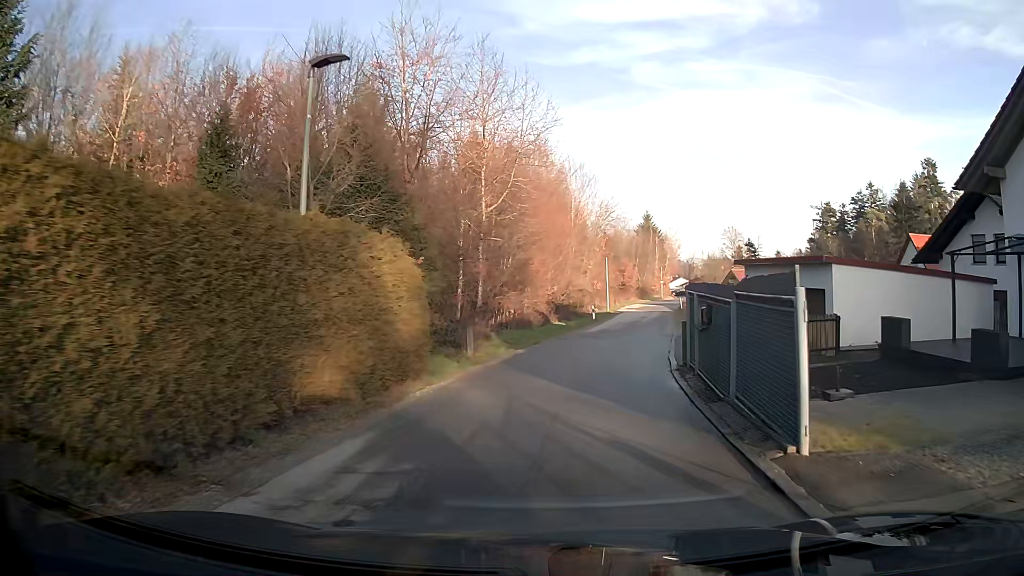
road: residential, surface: asphalt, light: Day
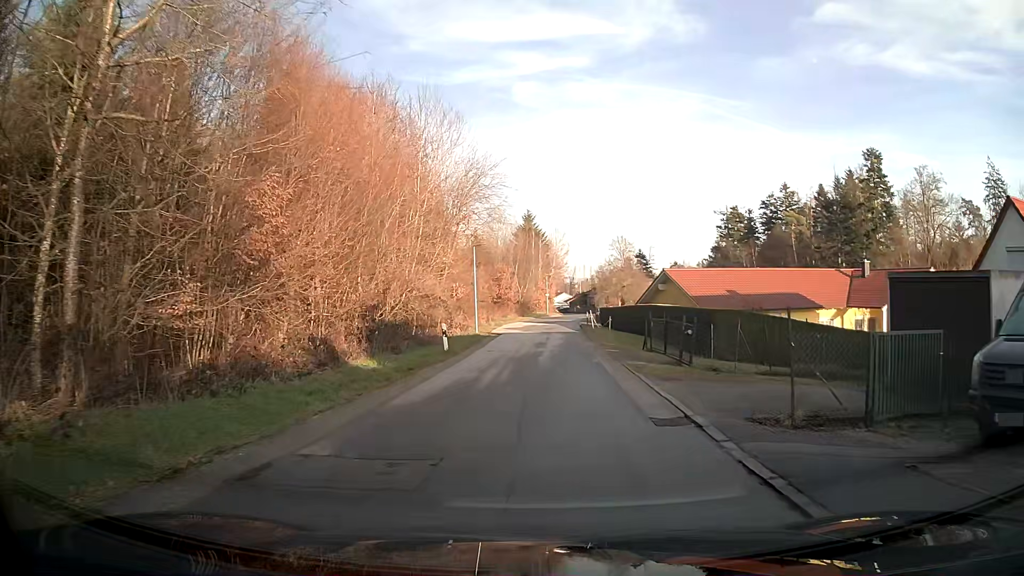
(+2.2, +21.5) m; +10°
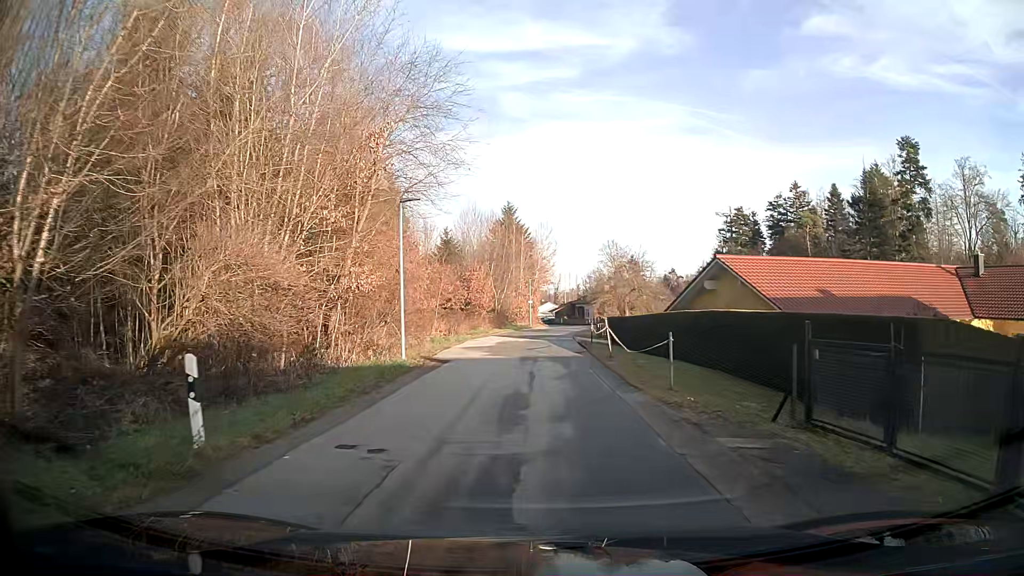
(+0.2, +16.2) m; +1°
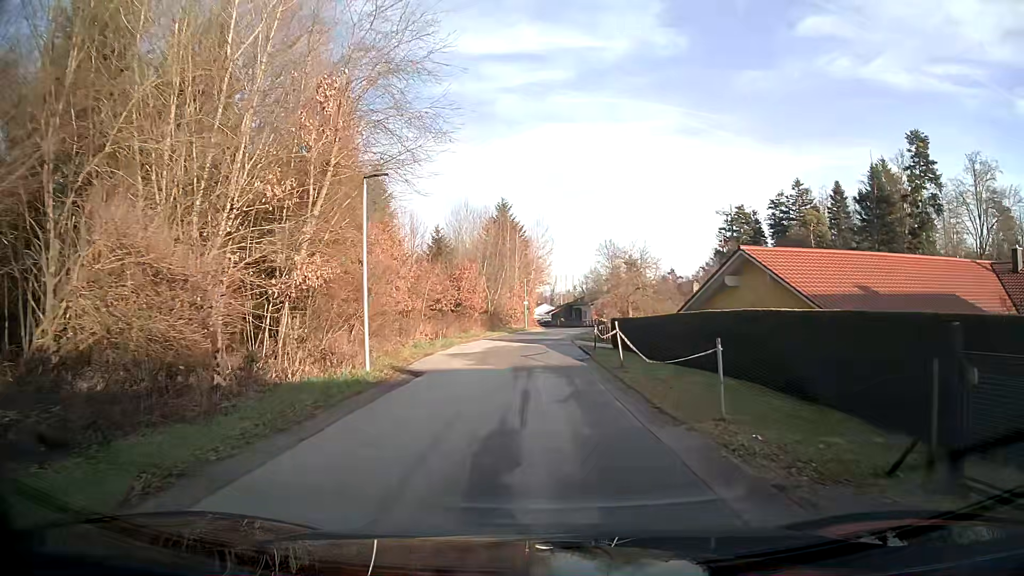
(0.0, +3.8) m; 0°
